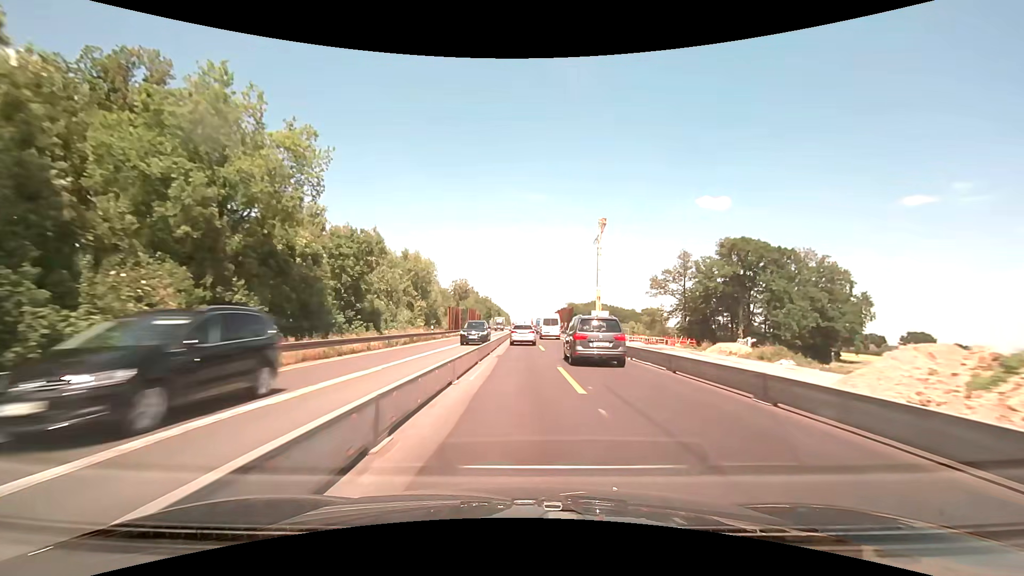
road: motorway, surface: concrete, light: Day
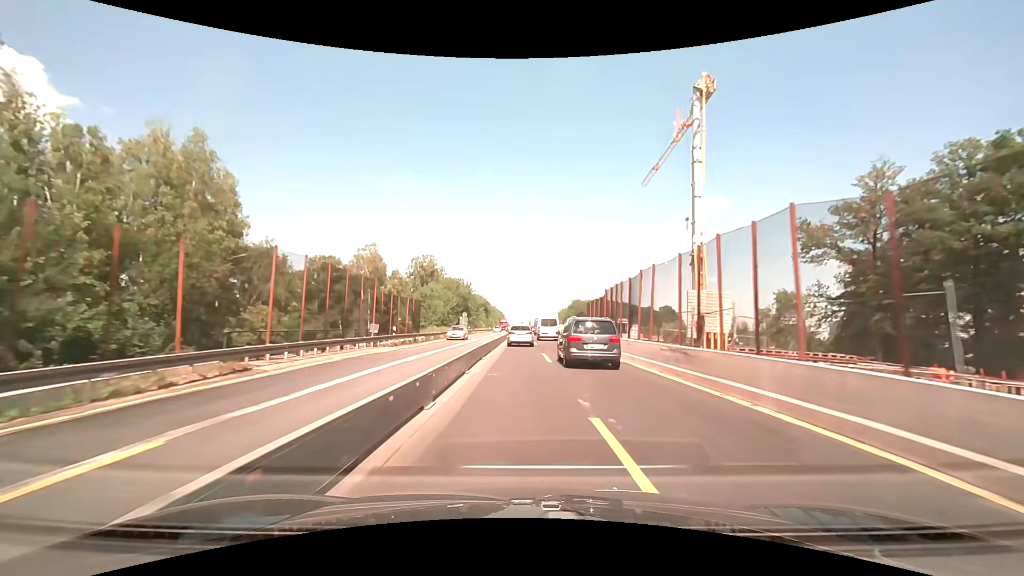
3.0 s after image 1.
(+0.2, +63.4) m; 0°
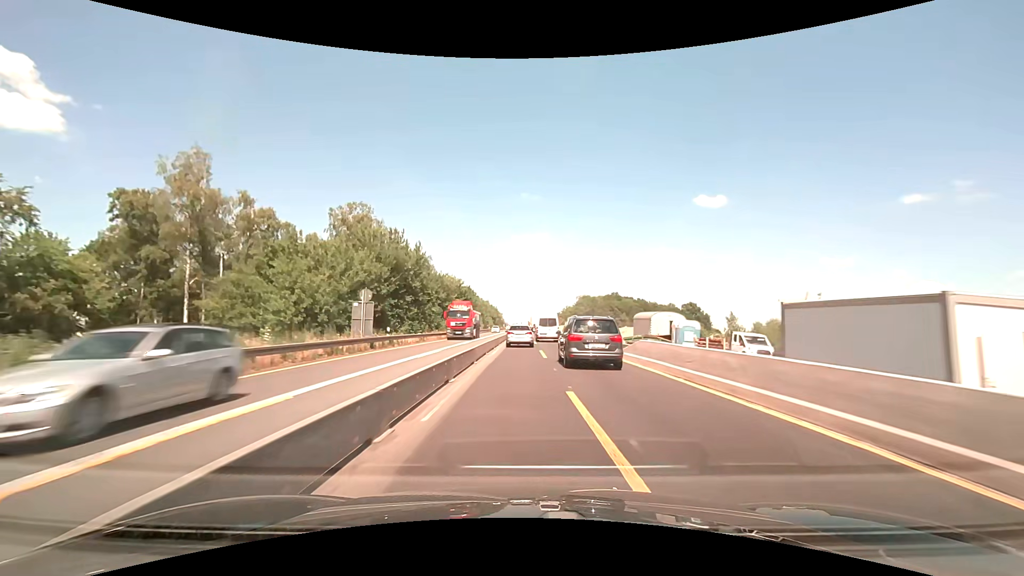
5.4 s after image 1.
(0.0, +50.6) m; 0°
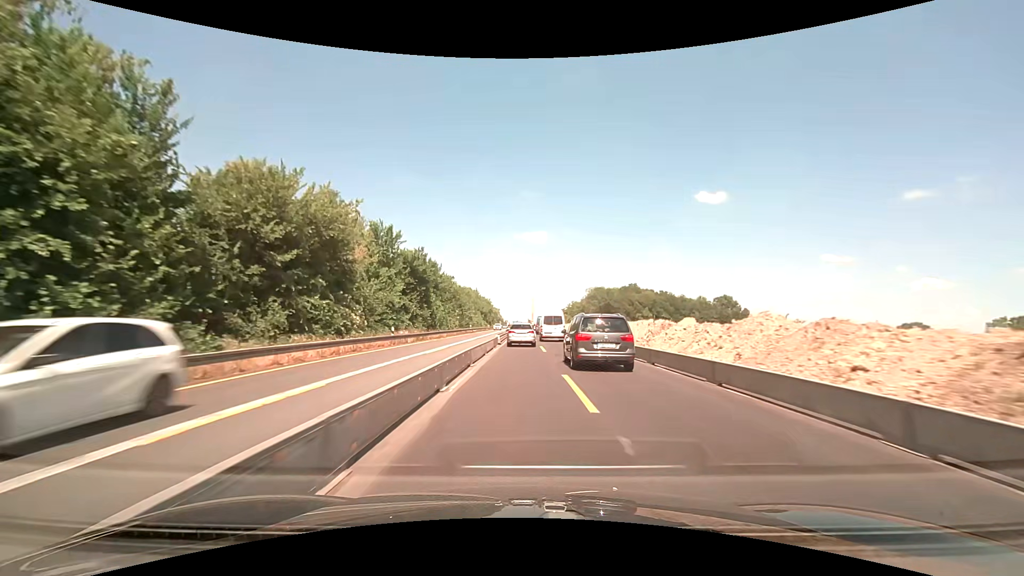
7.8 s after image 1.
(-0.1, +49.9) m; 0°
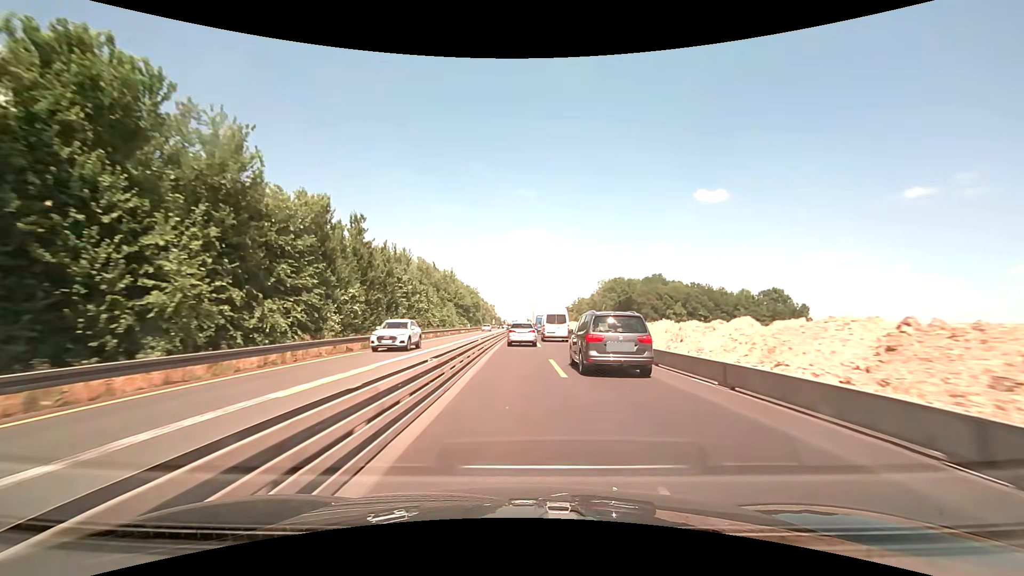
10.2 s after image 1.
(0.0, +49.1) m; 0°
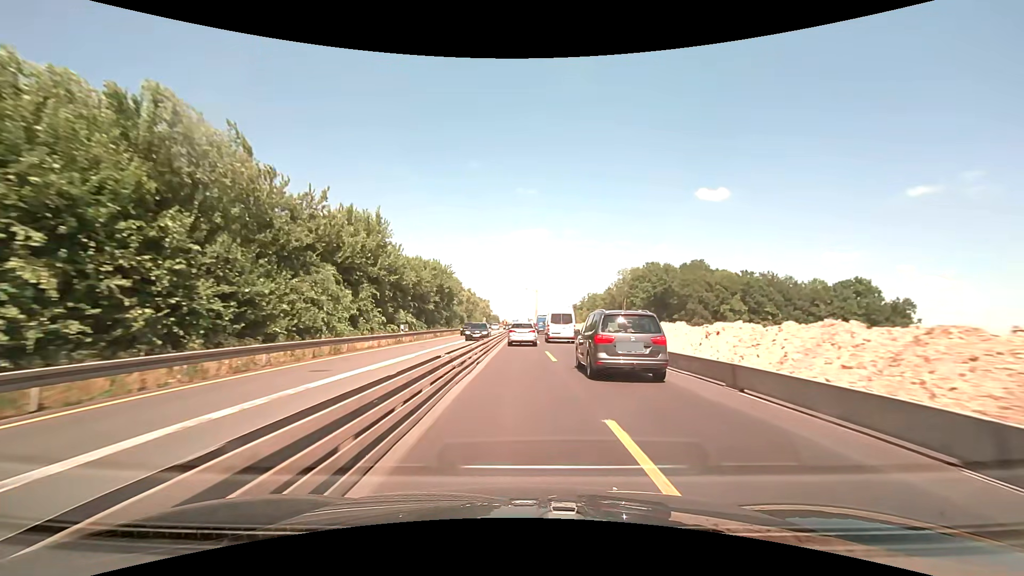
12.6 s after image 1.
(-0.3, +48.3) m; 0°
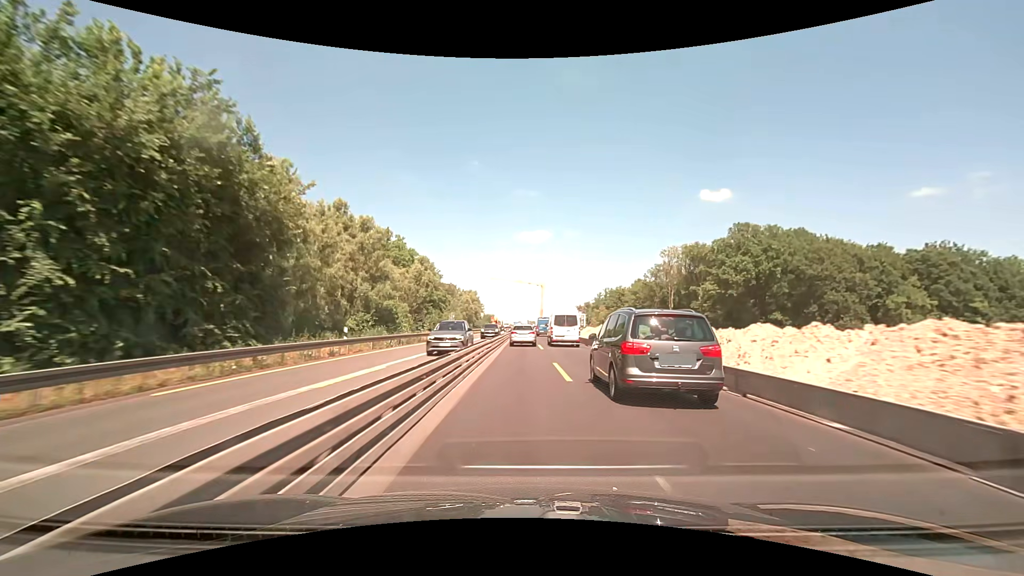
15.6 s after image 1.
(-0.1, +60.4) m; 0°
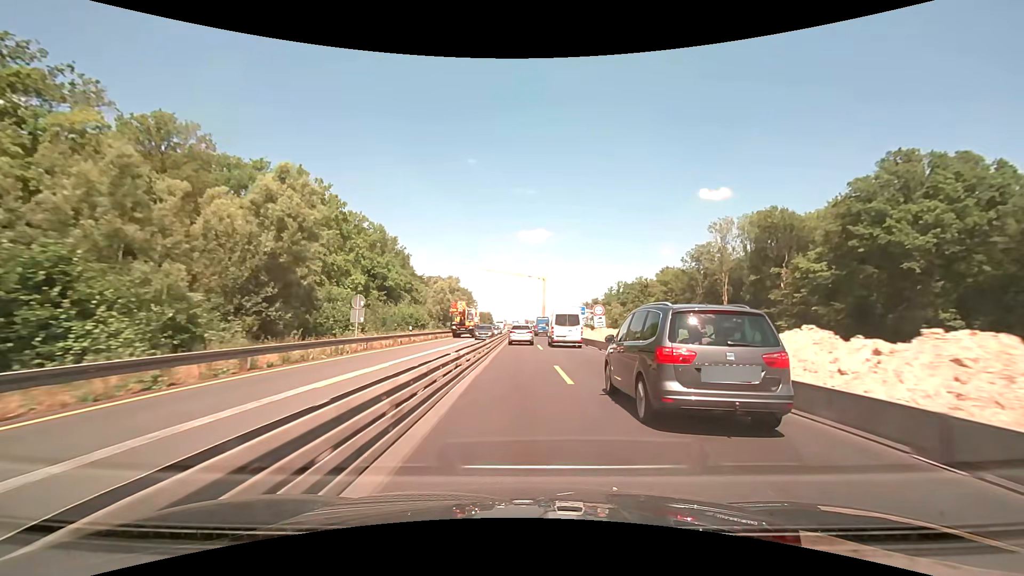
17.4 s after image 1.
(0.0, +37.2) m; 0°
(0, +10) (0, +20) (0, +30) (0, +40) (0, +50) (0, +60) (0, +70) (0, +80) (0, +90) (0, +100) m
